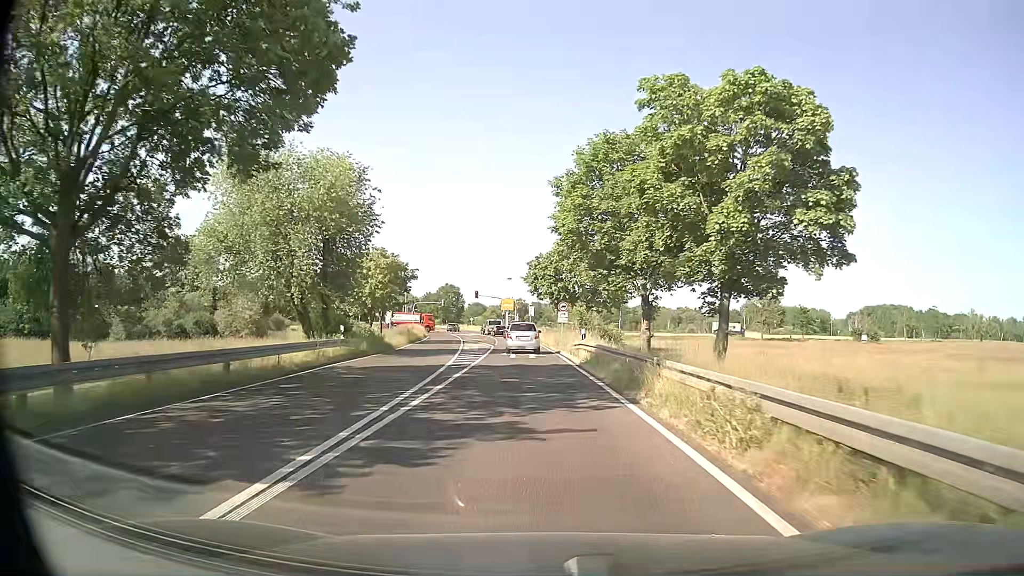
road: primary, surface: asphalt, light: Day
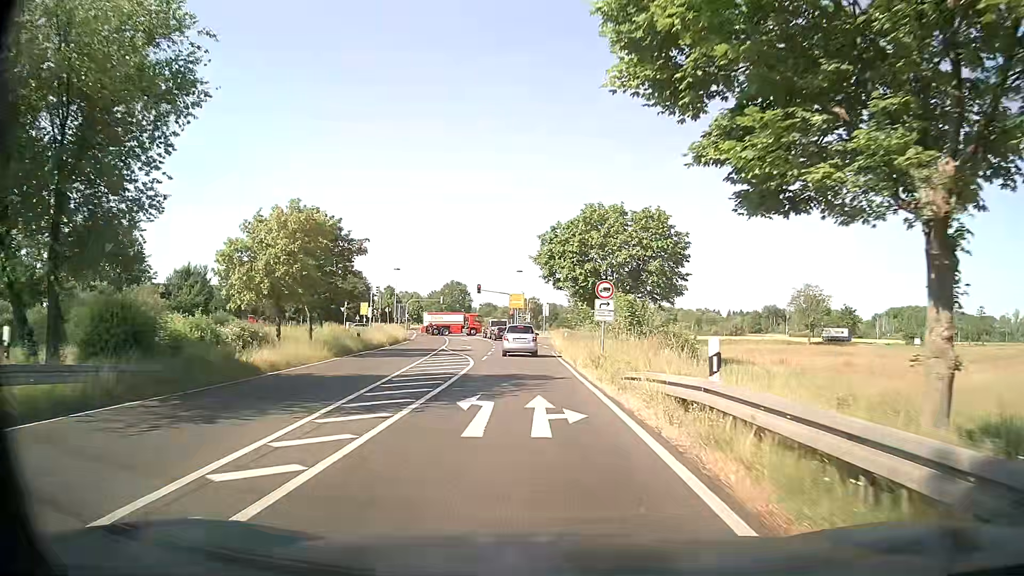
(-0.3, +19.8) m; -2°
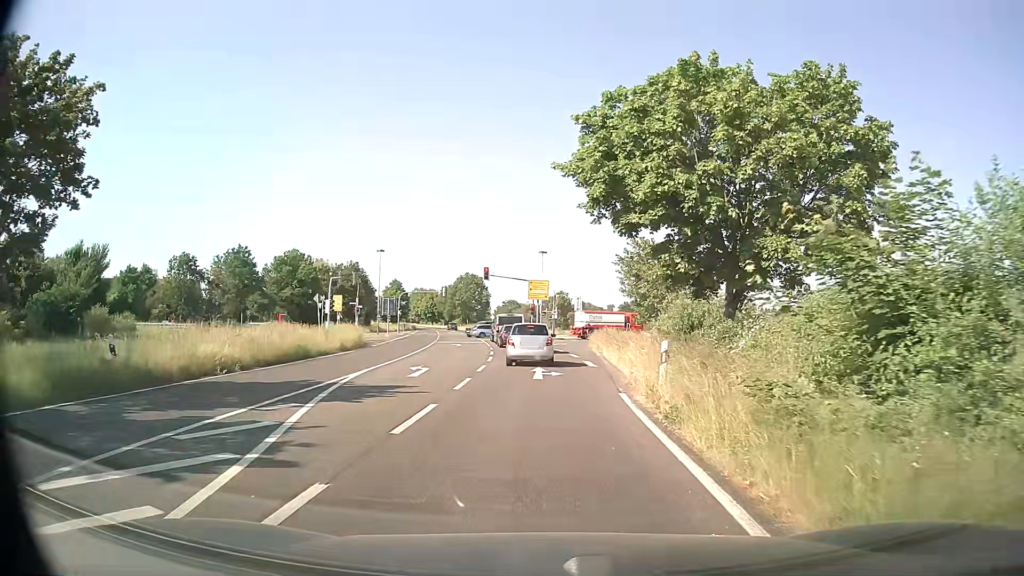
(-0.1, +24.9) m; -1°
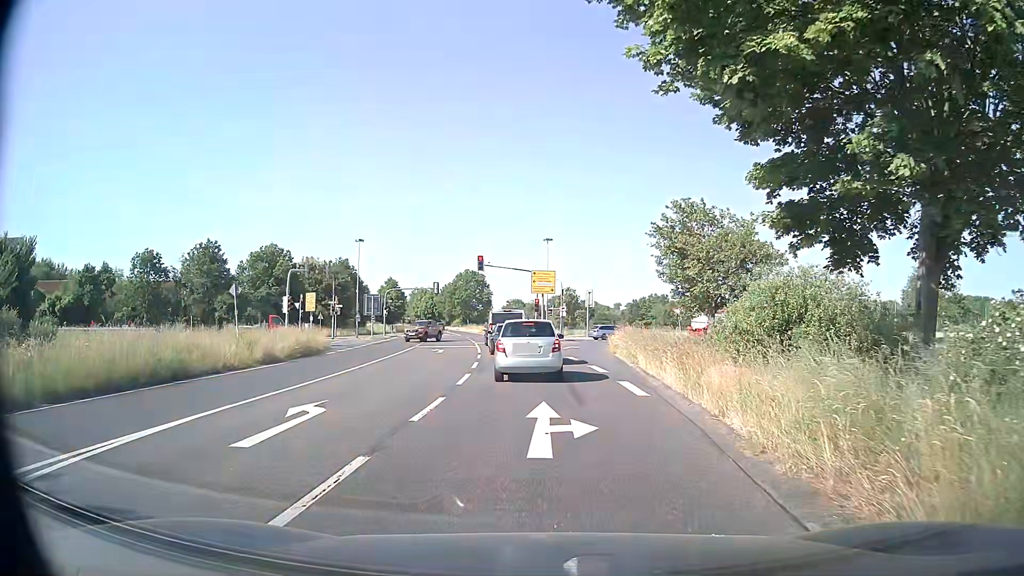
(-0.1, +10.7) m; -1°
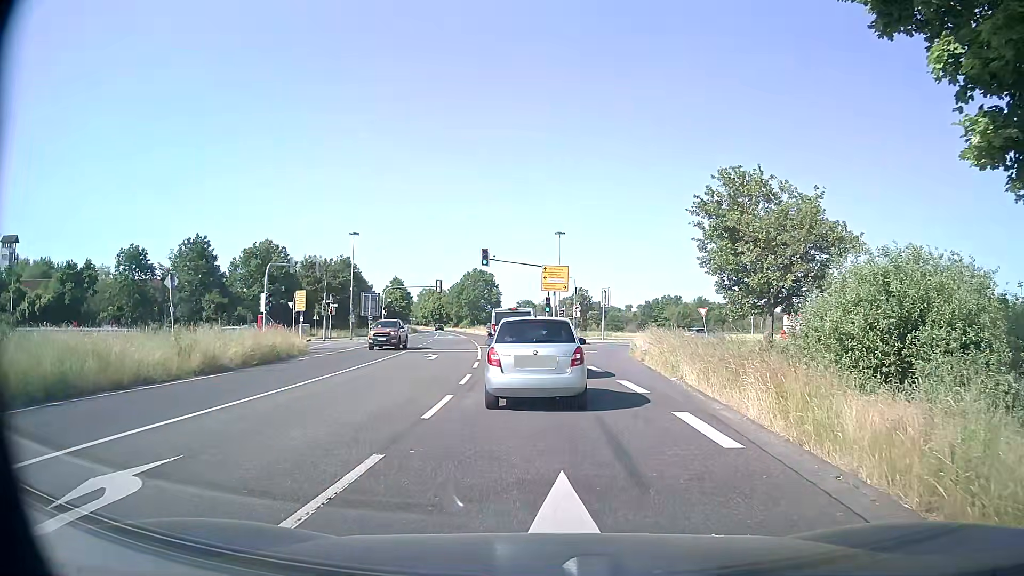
(0.0, +5.6) m; -2°
